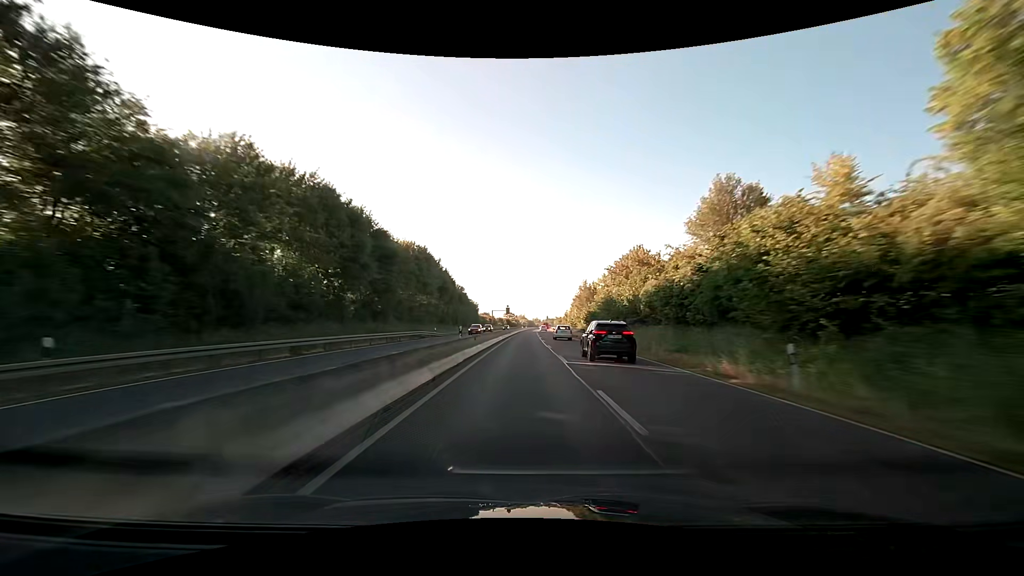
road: trunk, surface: asphalt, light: Day
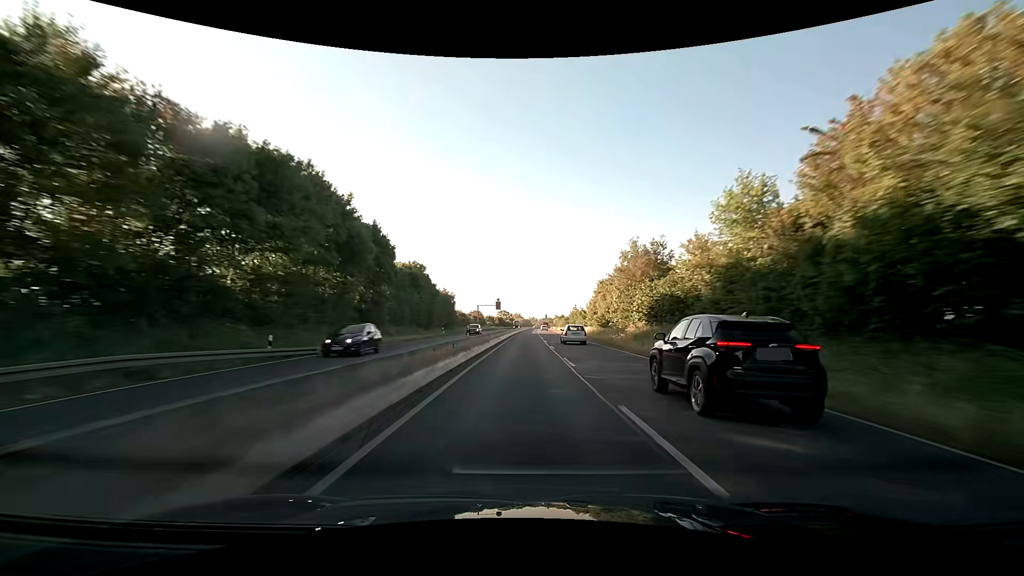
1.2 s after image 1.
(+0.1, +38.2) m; 0°
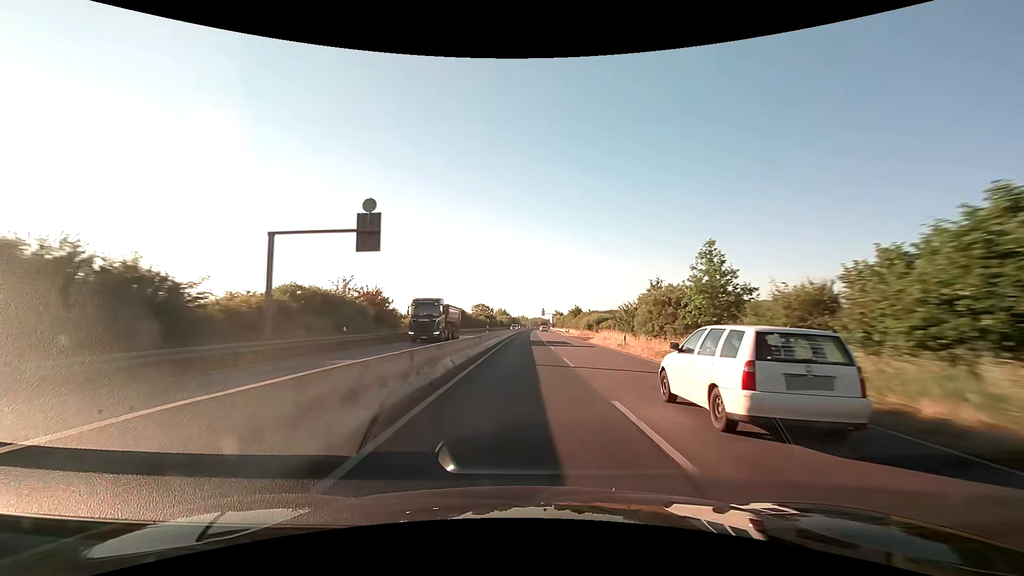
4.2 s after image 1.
(+1.2, +95.5) m; +1°
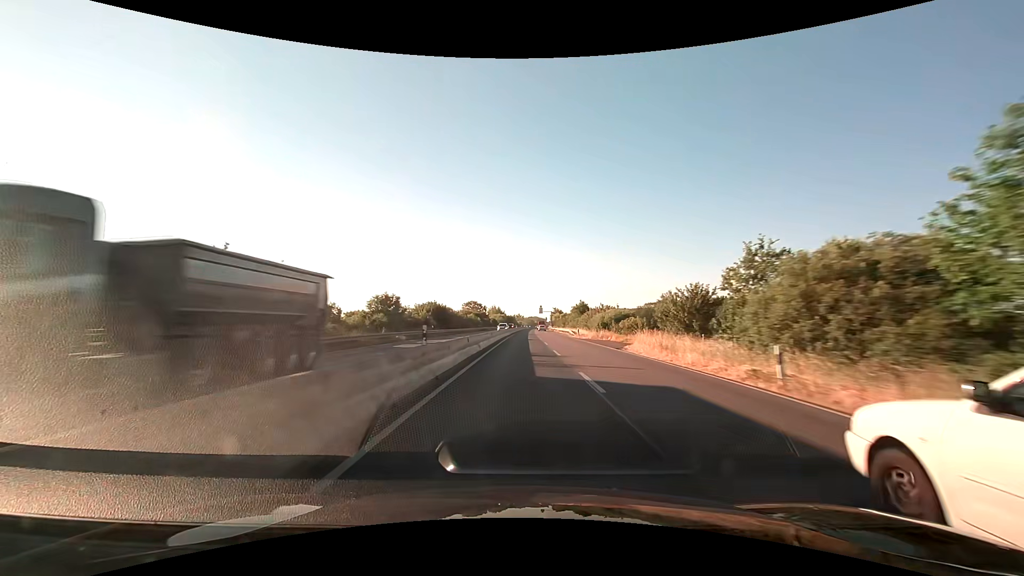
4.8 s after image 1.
(+0.1, +19.1) m; 0°
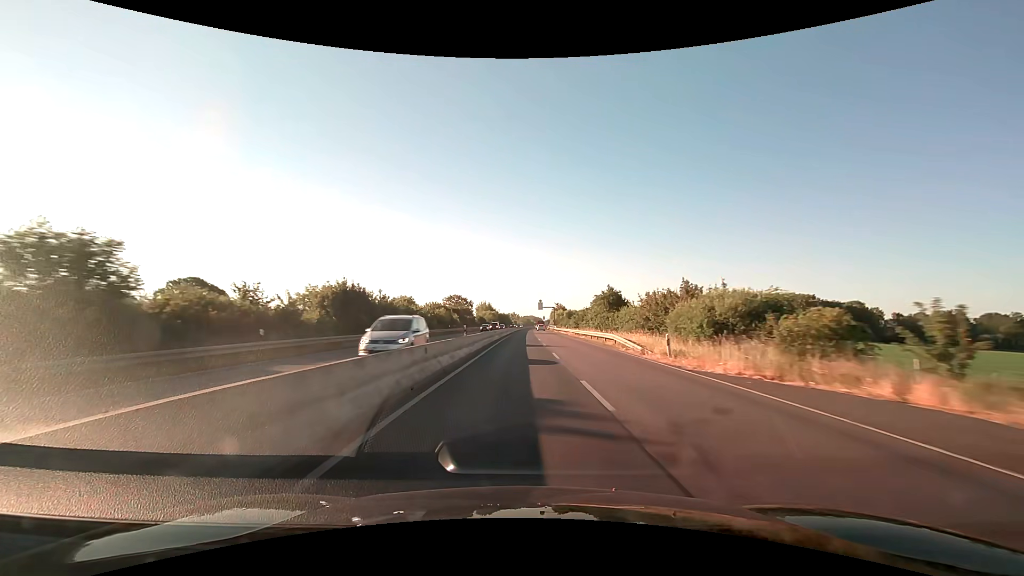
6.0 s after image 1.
(+0.2, +38.0) m; +1°
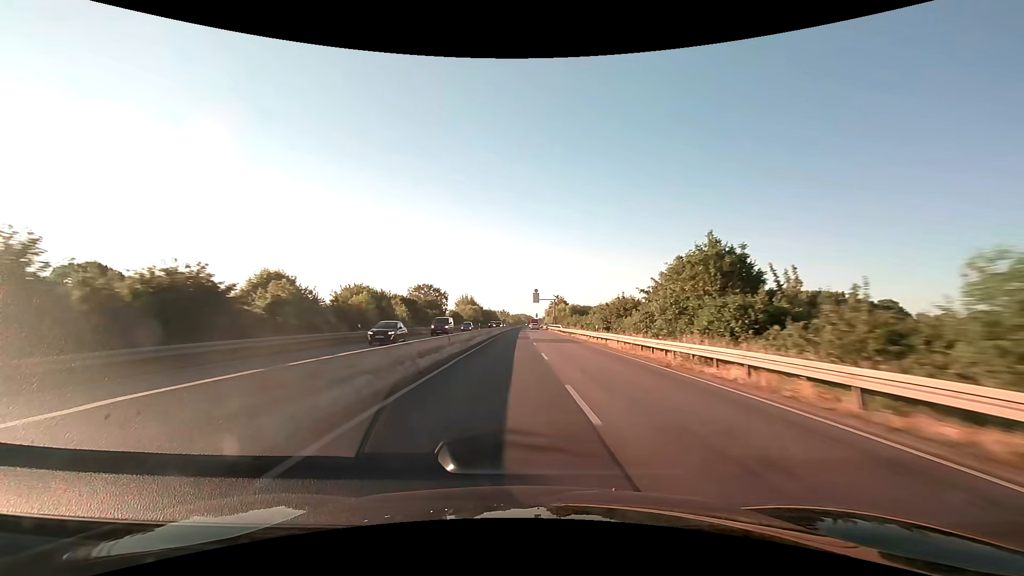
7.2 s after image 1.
(+0.2, +37.1) m; +1°
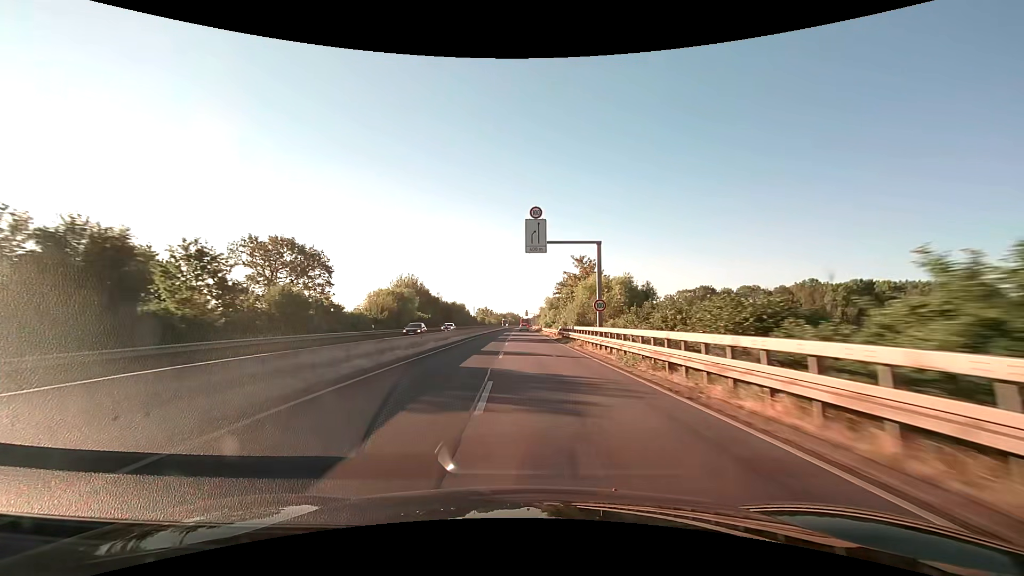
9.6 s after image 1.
(+1.1, +71.0) m; +1°
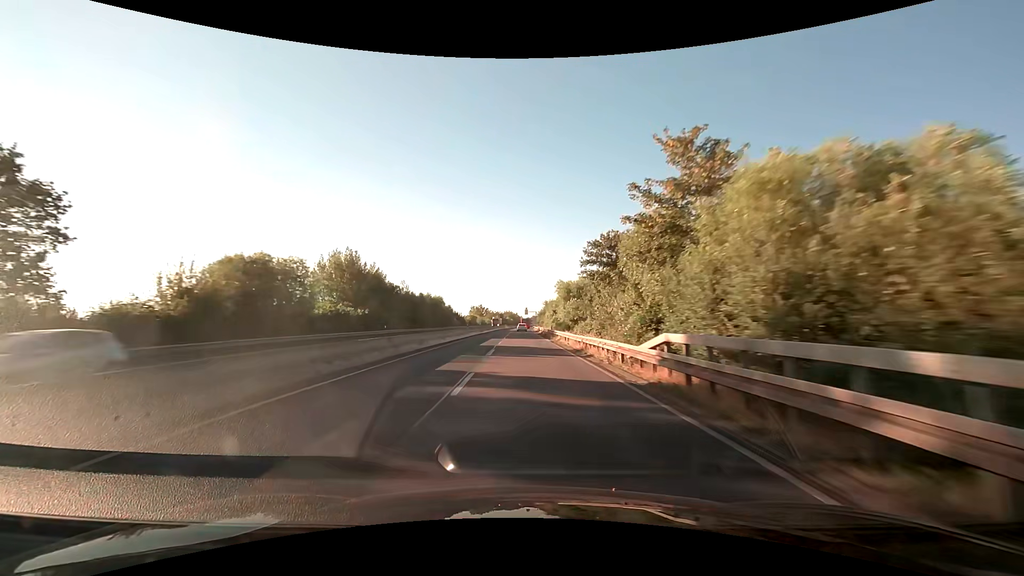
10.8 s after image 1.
(0.0, +33.9) m; 0°
(0, +10) (0, +20) (0, +30) (0, +40) (0, +50) (0, +60) (0, +70) (0, +80) (0, +90) (0, +100) m
